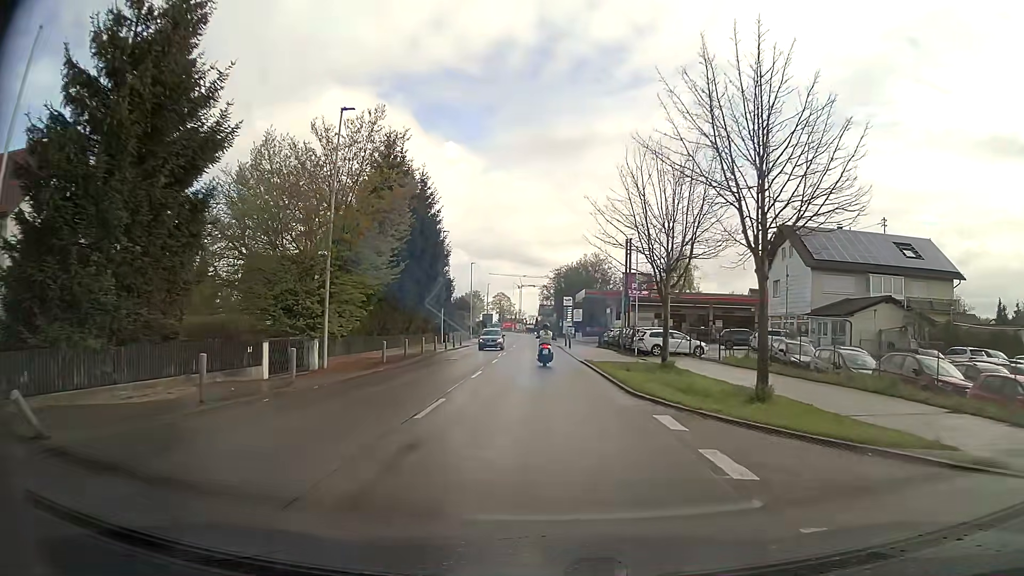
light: Day
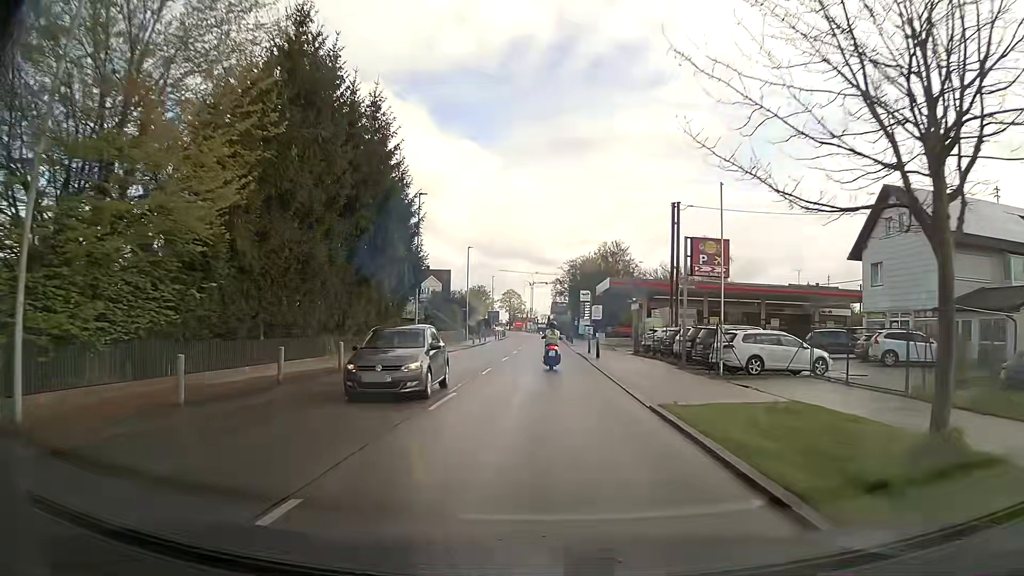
(-0.2, +16.9) m; -2°
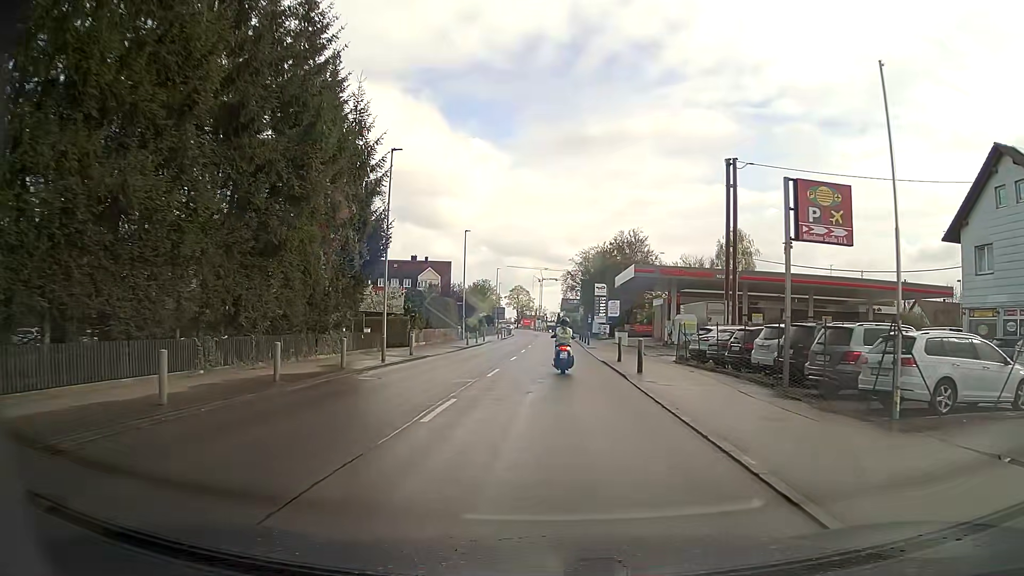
(0.0, +10.9) m; -1°
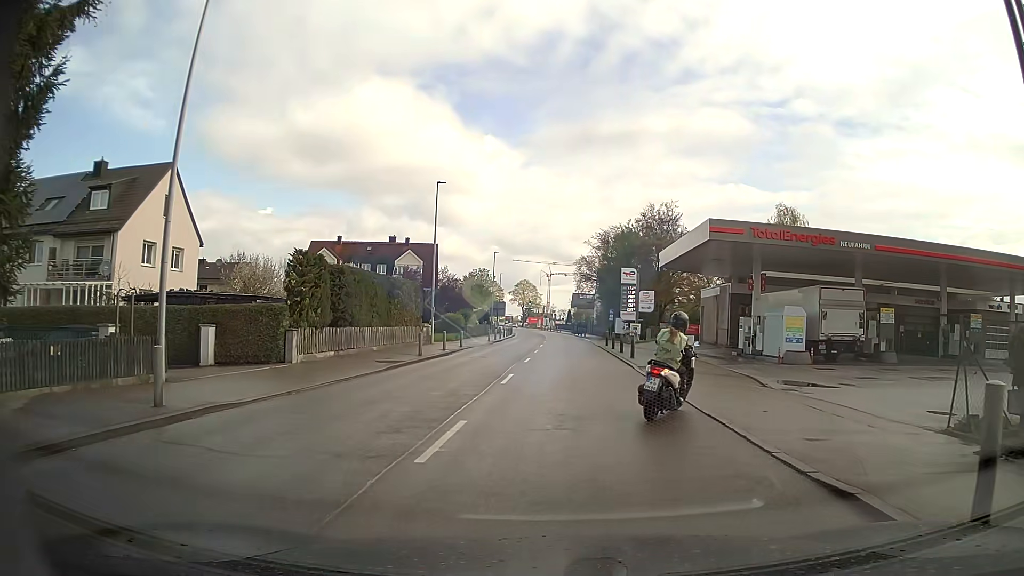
(-0.2, +20.4) m; 0°
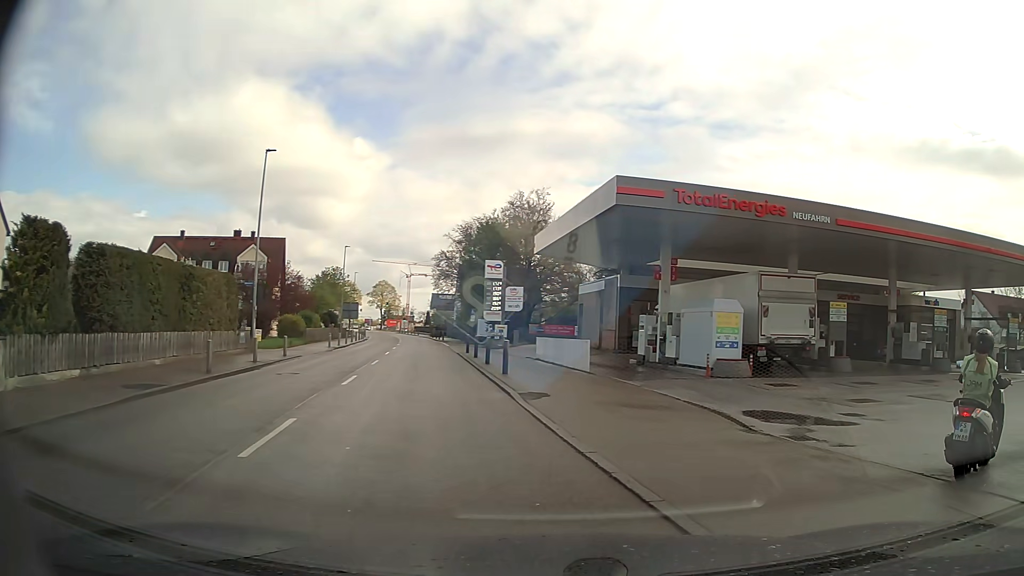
(+0.2, +8.4) m; +11°
